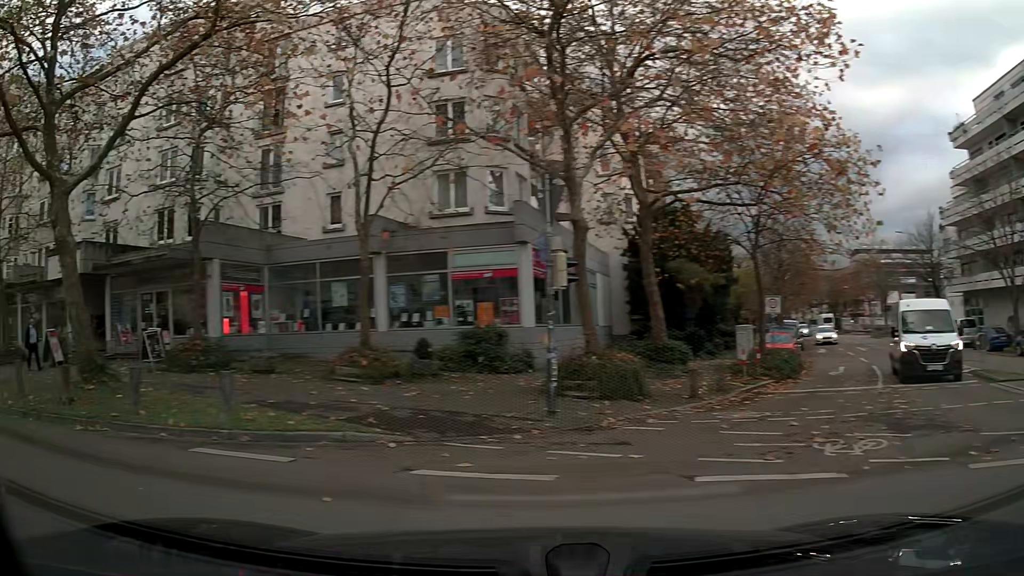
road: tertiary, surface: asphalt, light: Day
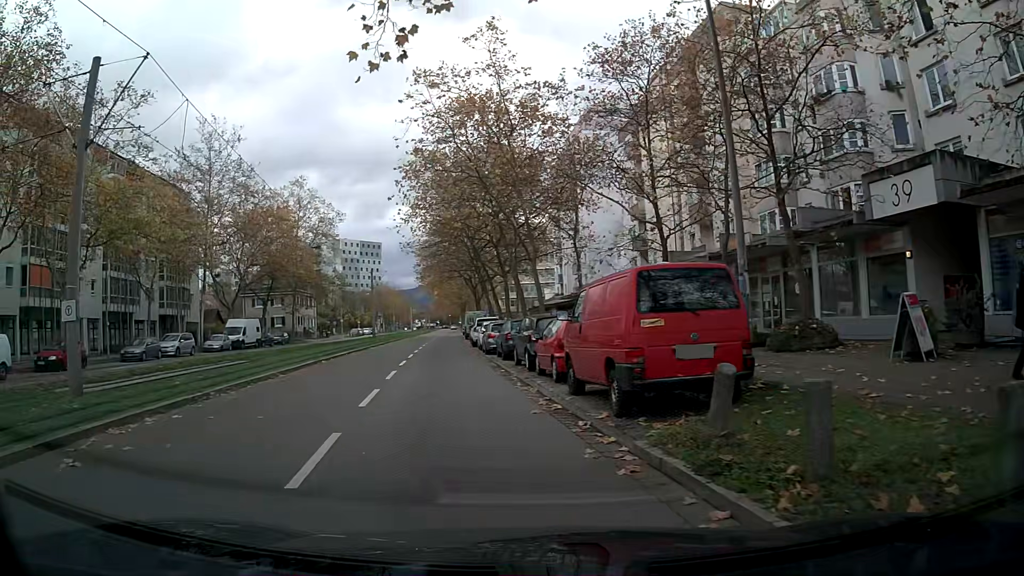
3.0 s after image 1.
(-7.2, +9.1) m; -62°
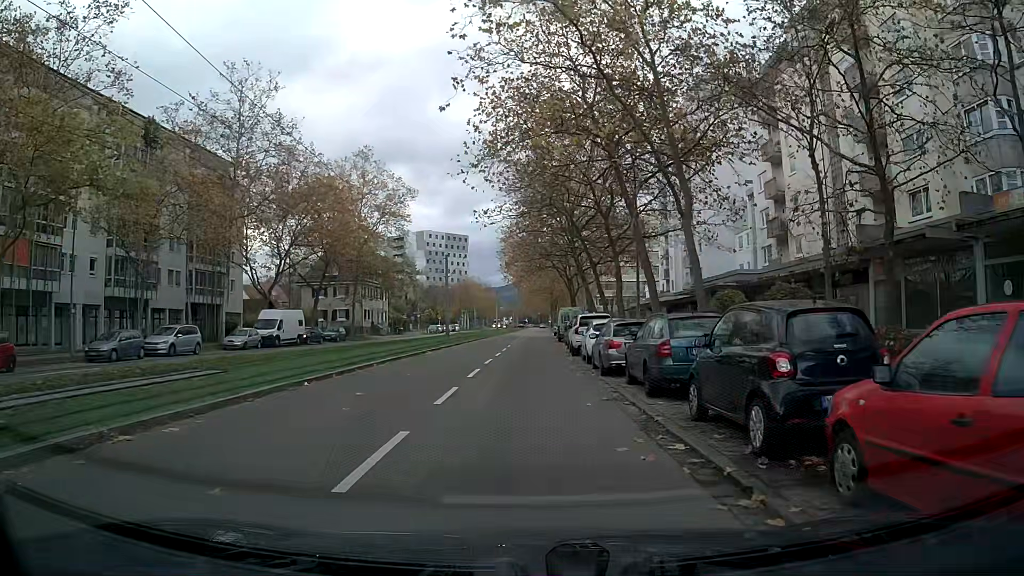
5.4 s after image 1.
(-0.7, +12.3) m; -4°
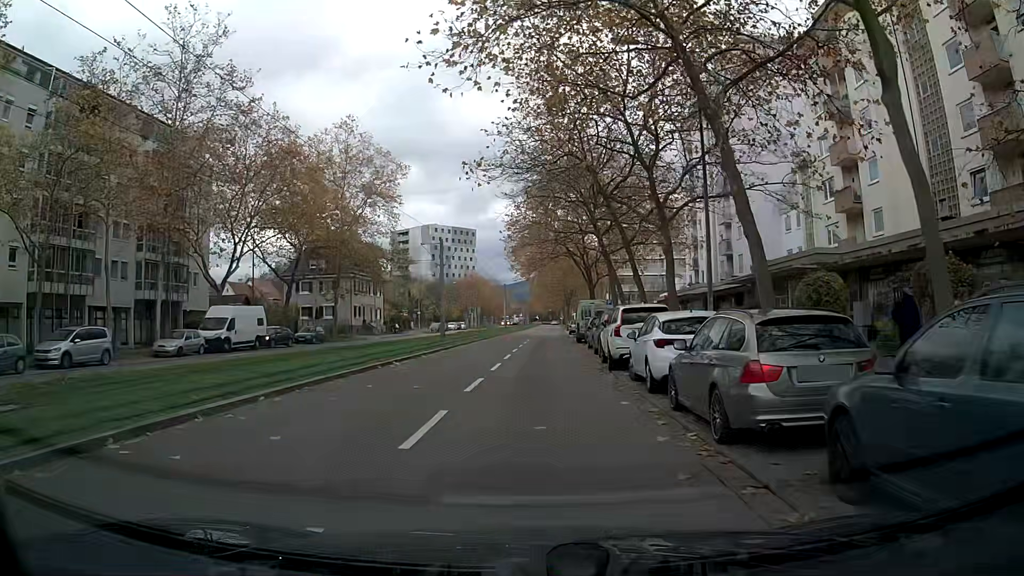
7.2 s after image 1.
(-0.1, +10.1) m; -1°
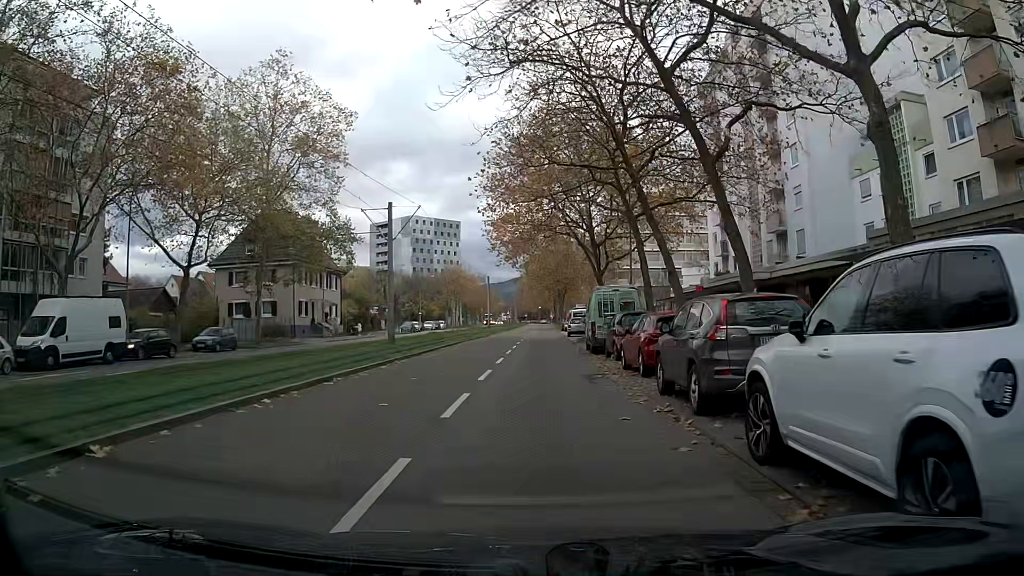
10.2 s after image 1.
(+0.2, +15.3) m; +1°
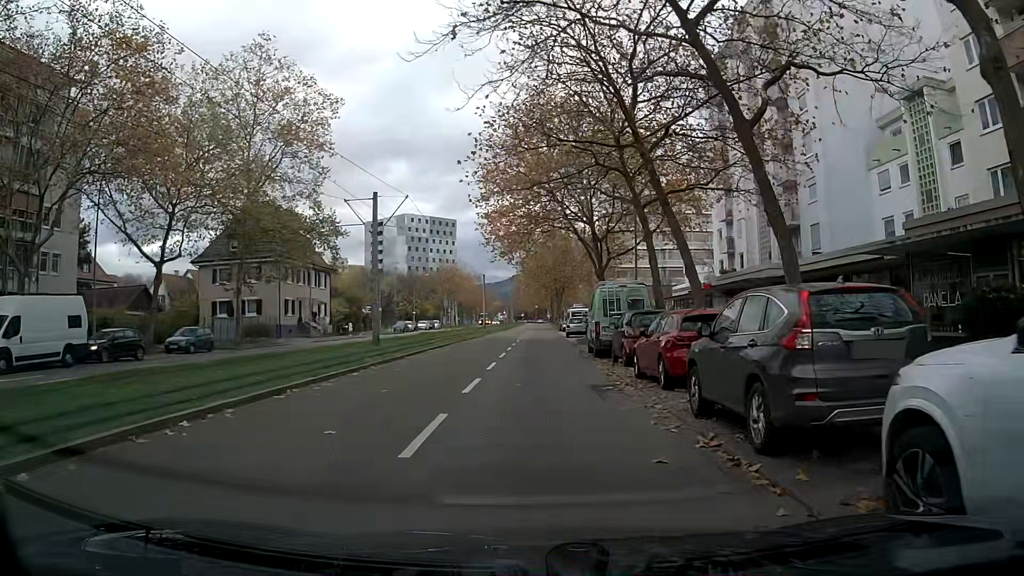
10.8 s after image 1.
(0.0, +2.8) m; 0°
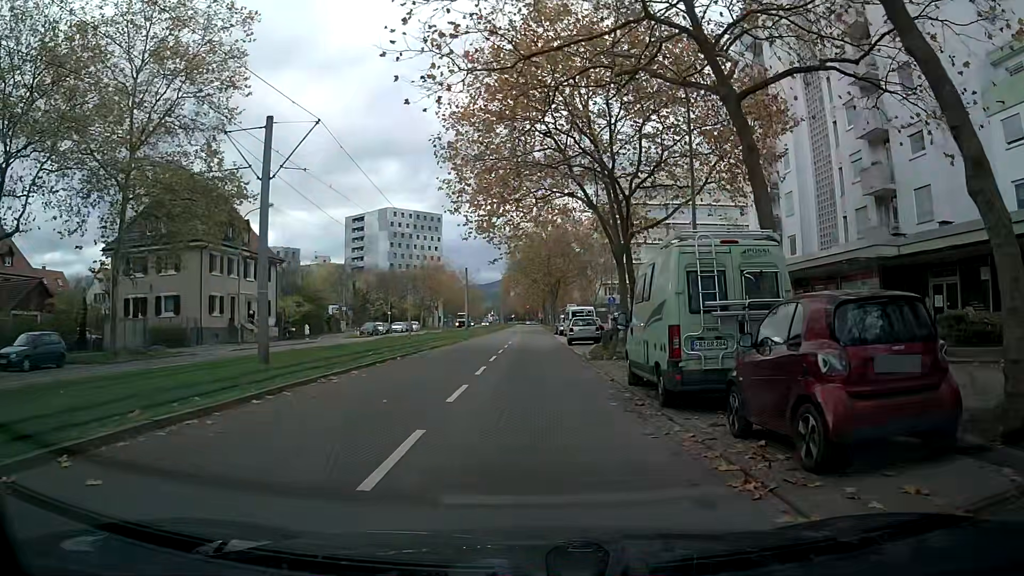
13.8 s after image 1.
(-0.1, +13.2) m; +1°
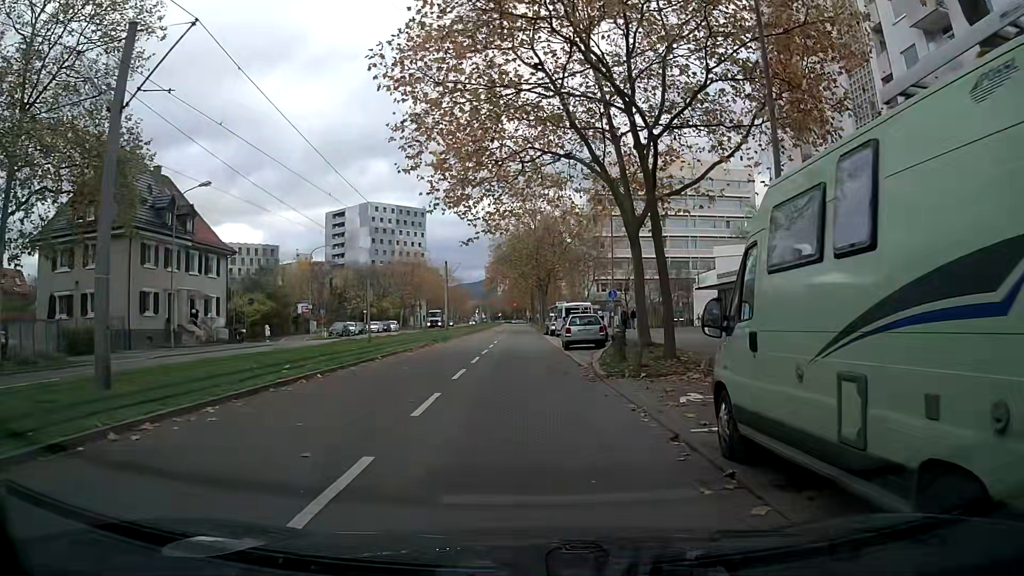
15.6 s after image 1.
(+0.2, +7.7) m; +2°
(0, +10) (0, +20) (-1, +30) (-1, +40) (-1, +50) (-1, +60) (-1, +70) (-2, +80) (-2, +90) (-2, +100) m
